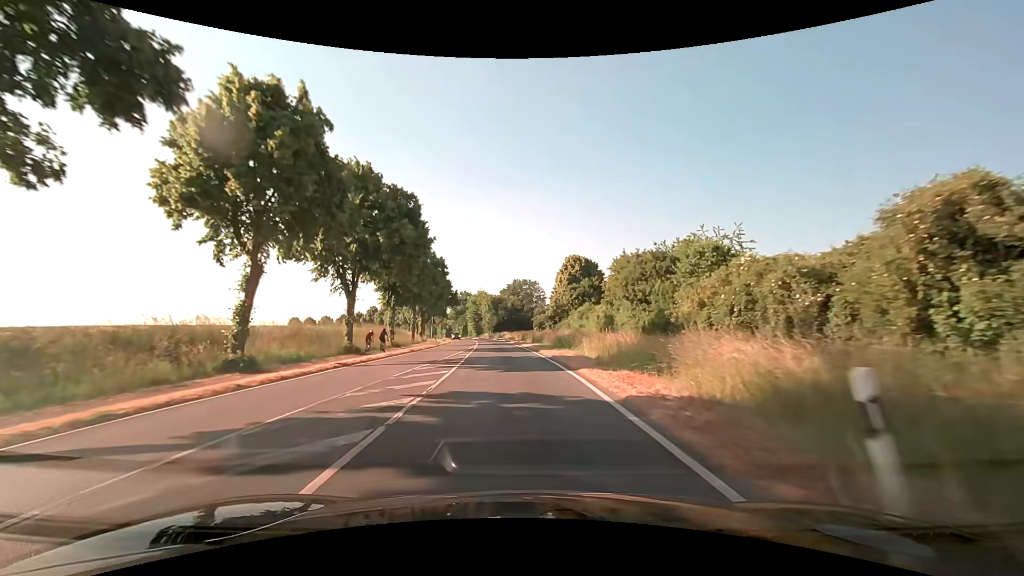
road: secondary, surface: asphalt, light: Day
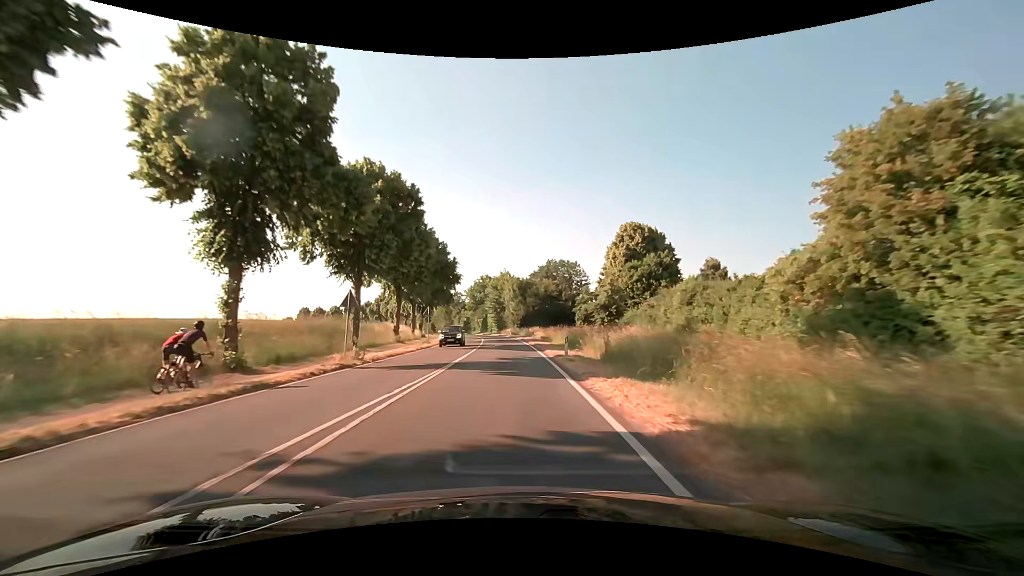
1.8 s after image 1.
(-1.2, +32.7) m; -4°
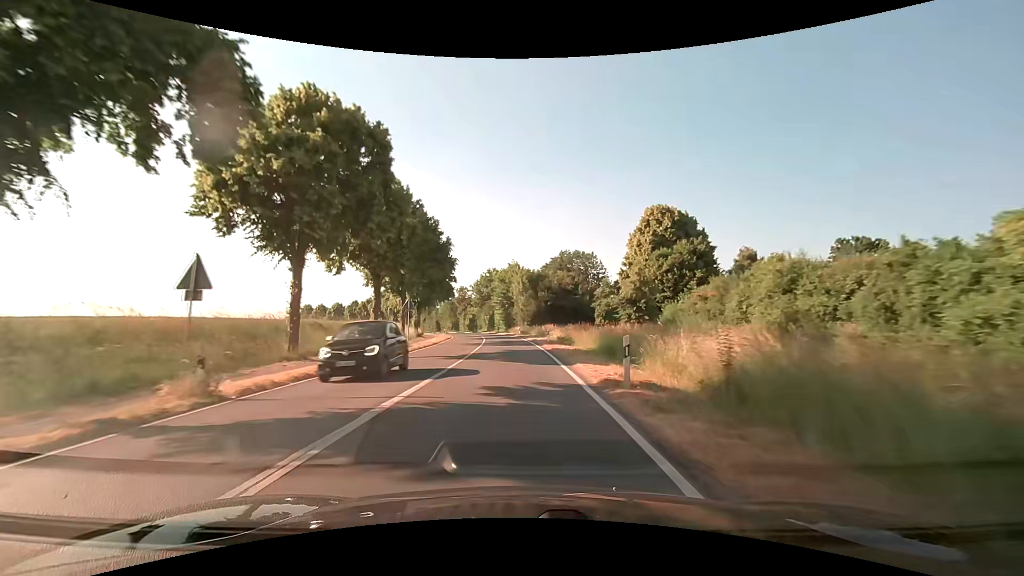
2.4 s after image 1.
(-0.1, +10.7) m; -1°
(0, +10) (0, +20) (-1, +30) (-1, +40) (-2, +50) (-3, +60) (-5, +70) (-7, +80) (-9, +89) (-11, +99) m
